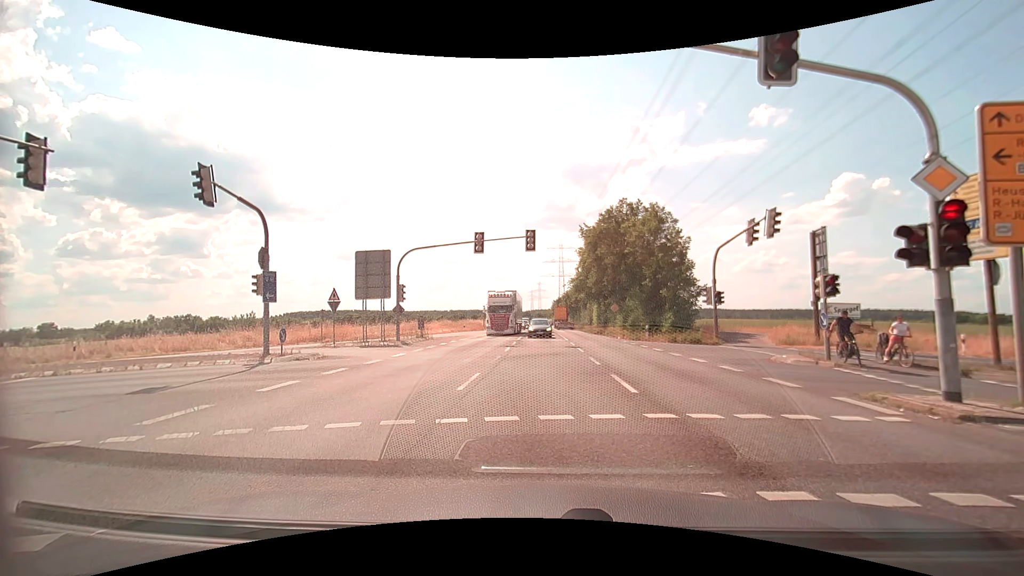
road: secondary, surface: asphalt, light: Day
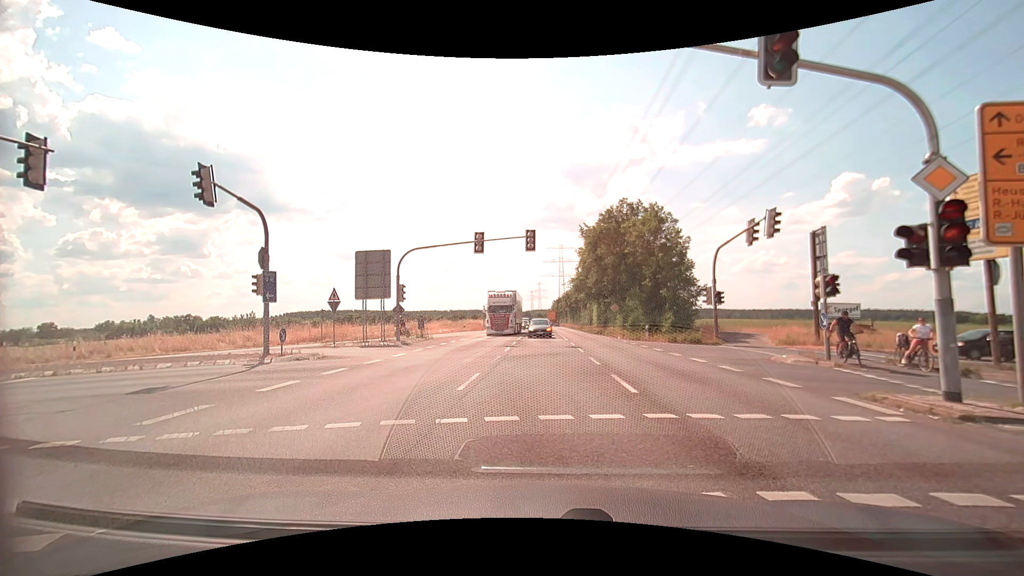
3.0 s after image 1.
(0.0, 0.0) m; 0°
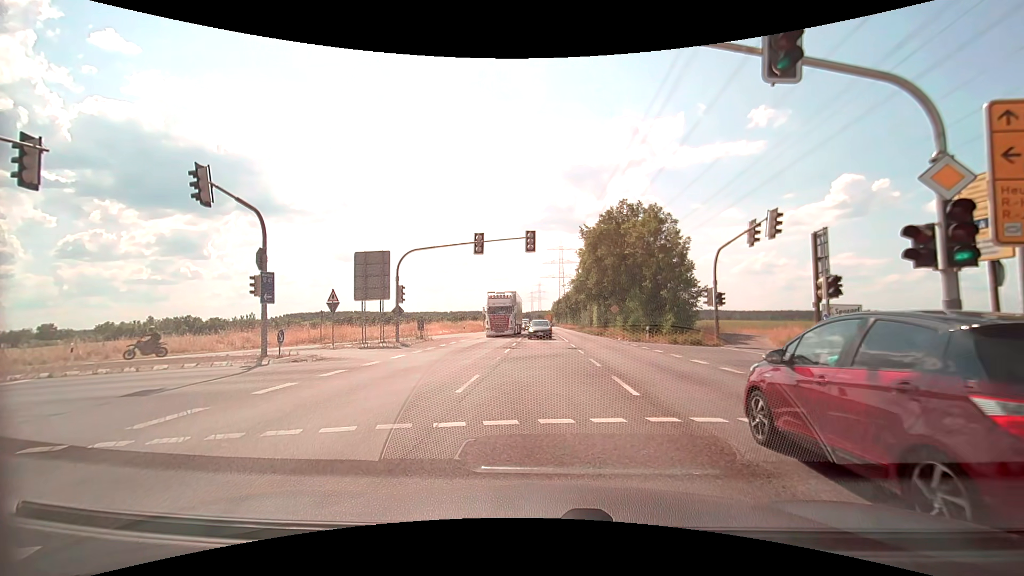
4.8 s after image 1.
(0.0, +0.1) m; 0°
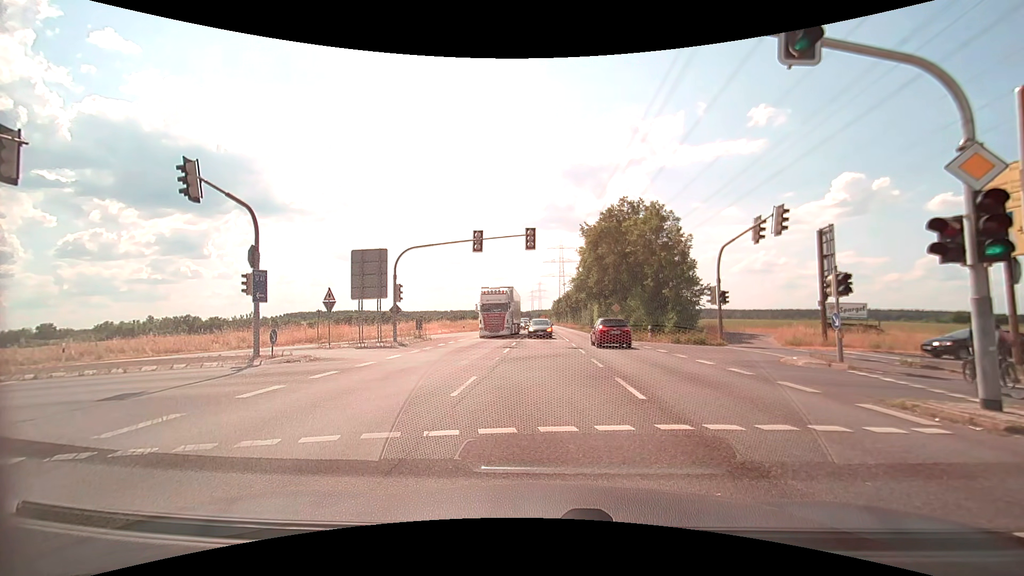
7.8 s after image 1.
(0.0, +0.6) m; 0°
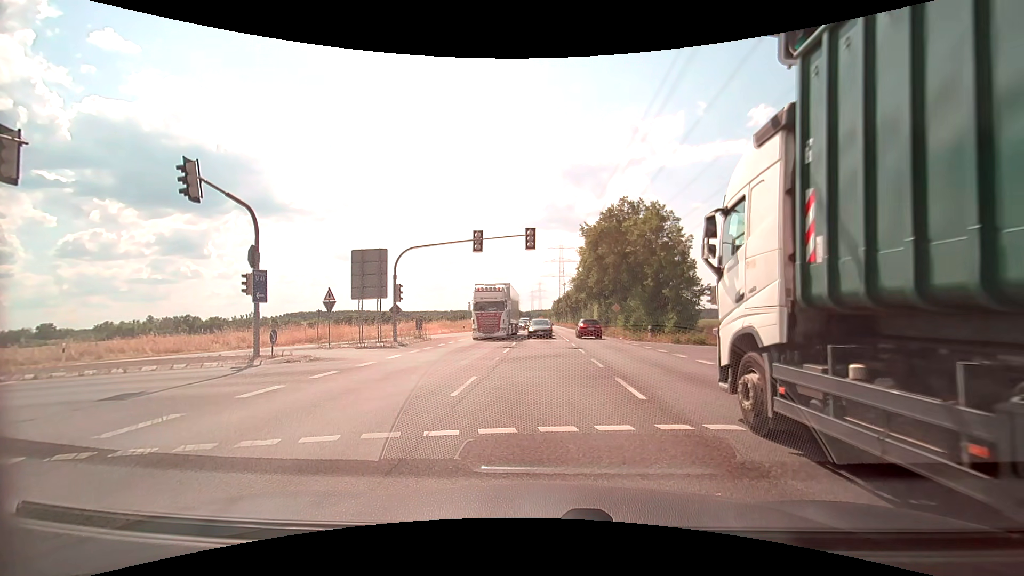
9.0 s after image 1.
(0.0, 0.0) m; 0°
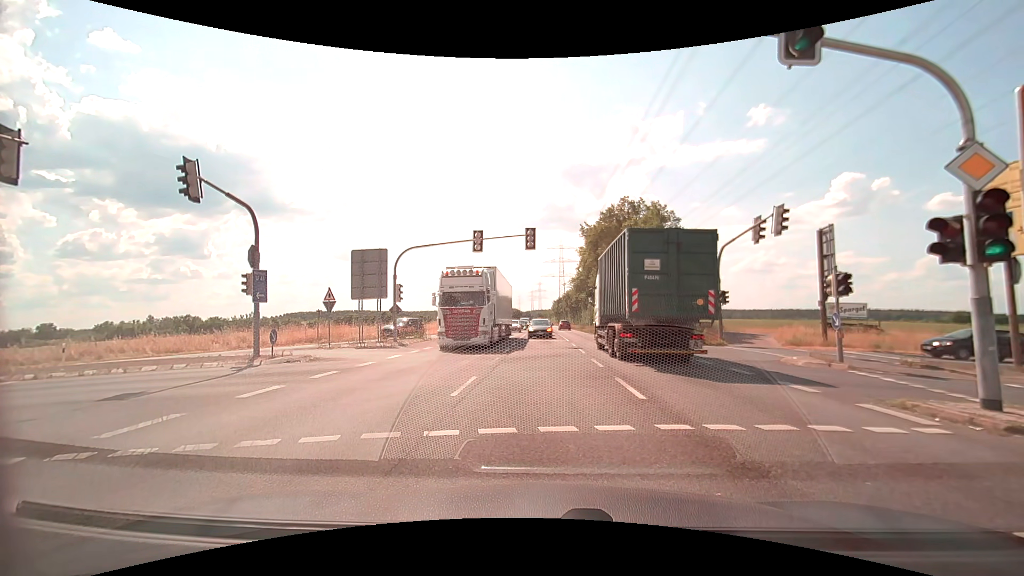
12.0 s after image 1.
(0.0, 0.0) m; 0°
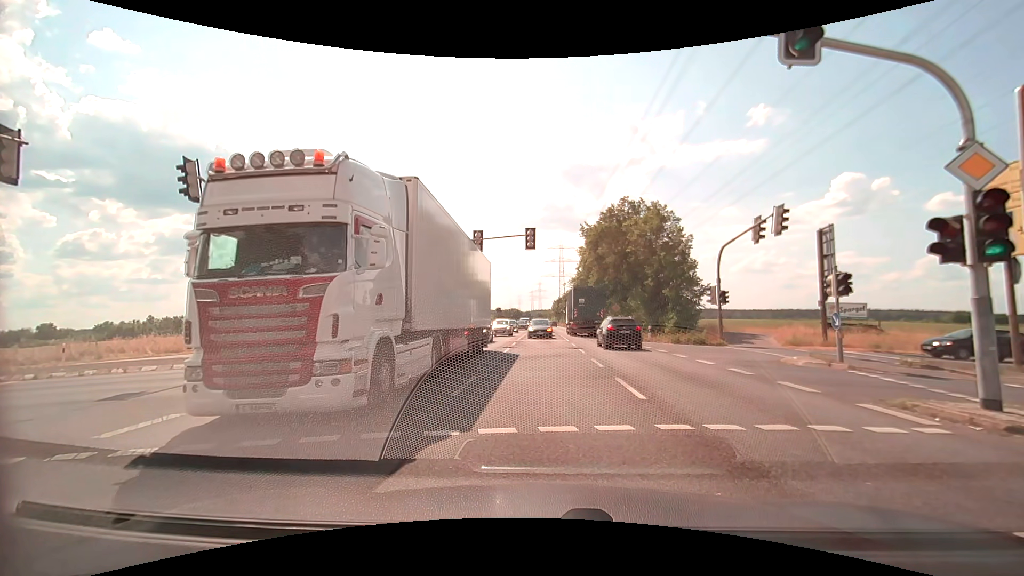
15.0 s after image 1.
(0.0, 0.0) m; 0°
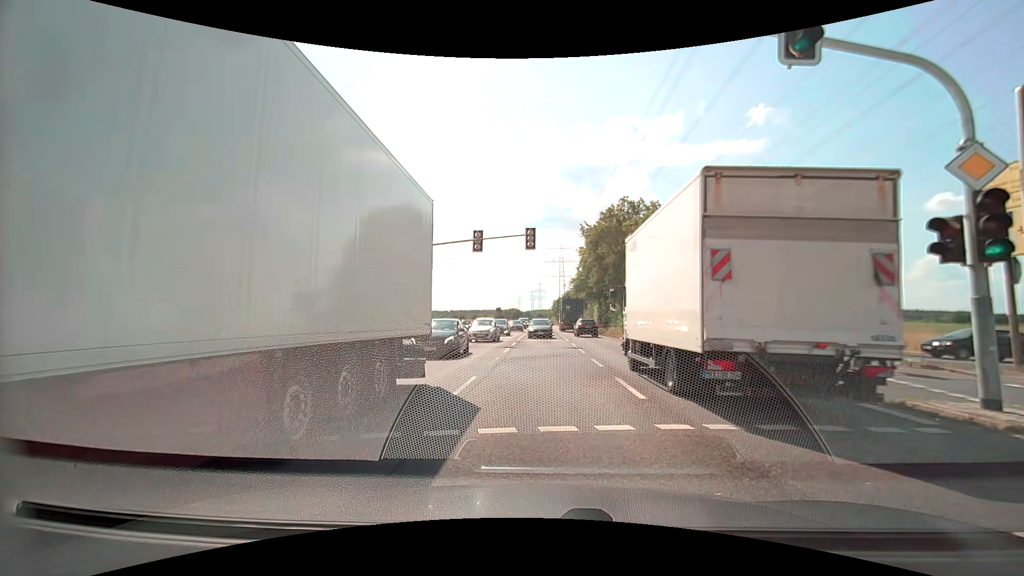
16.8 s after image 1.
(0.0, 0.0) m; 0°
(0, +10) (-1, +20) (-8, +26) (-18, +27) (-27, +24) (-37, +21) (-46, +18) (-56, +14) (-65, +11) (-75, +8) m
